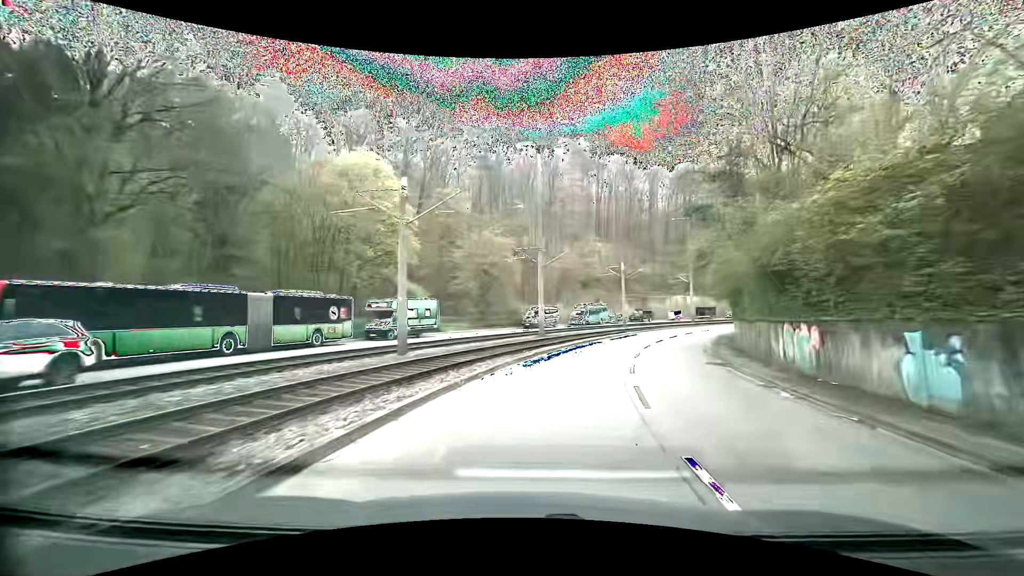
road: secondary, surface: asphalt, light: Day
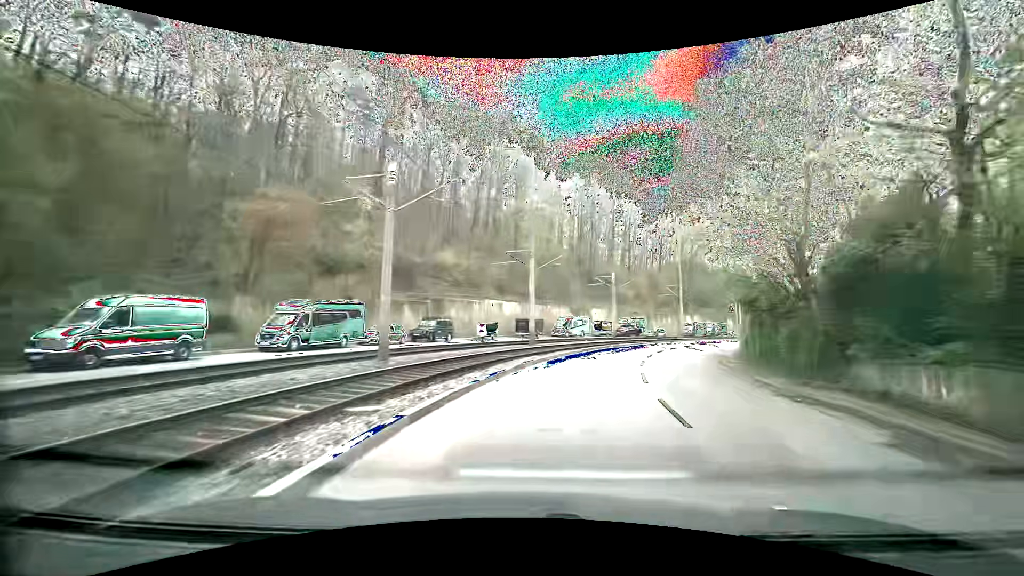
(+7.7, +37.1) m; +25°
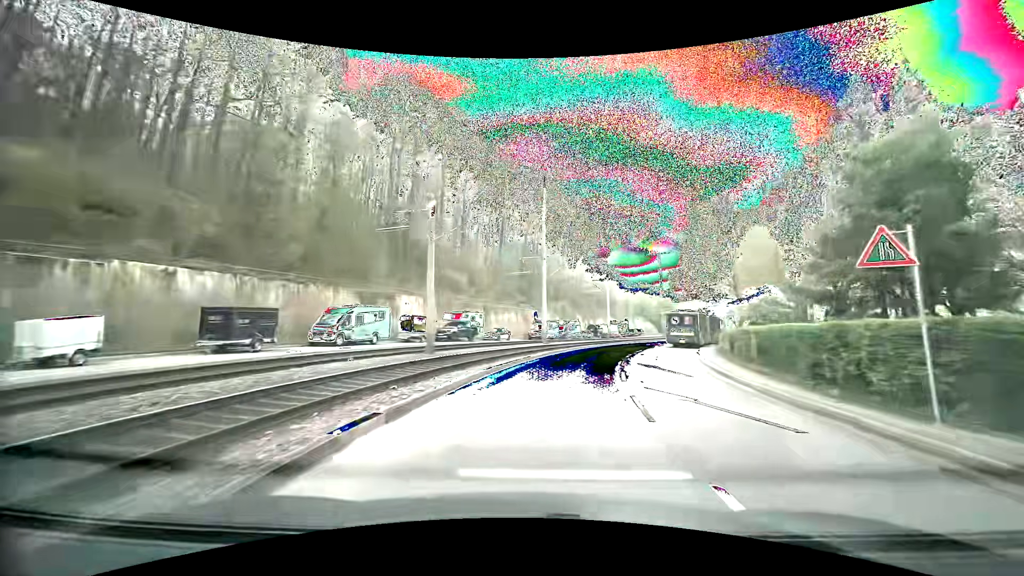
(+5.0, +29.7) m; +19°
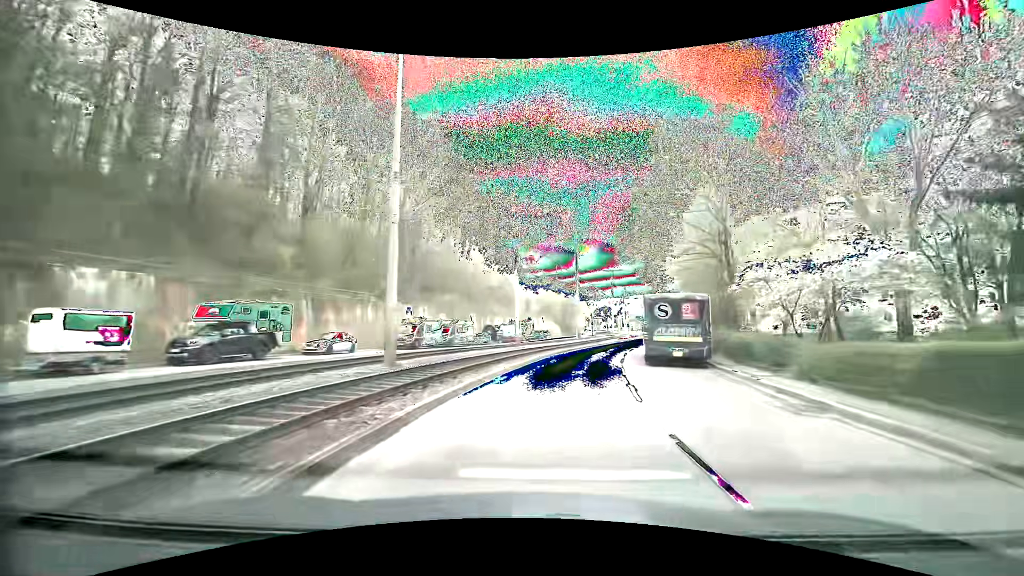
(+2.1, +22.2) m; +12°
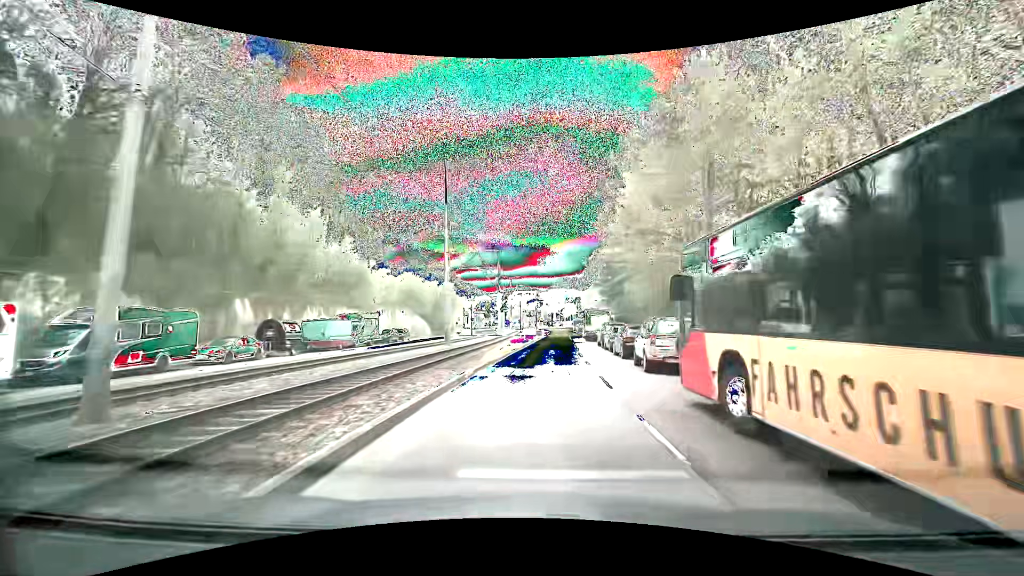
(+3.6, +28.8) m; +14°
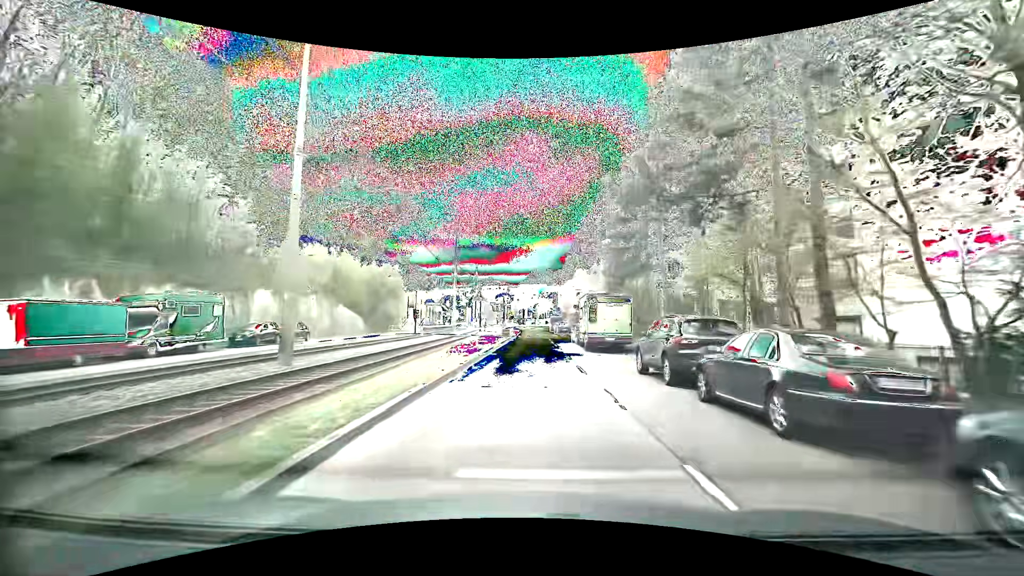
(+0.7, +21.0) m; +4°
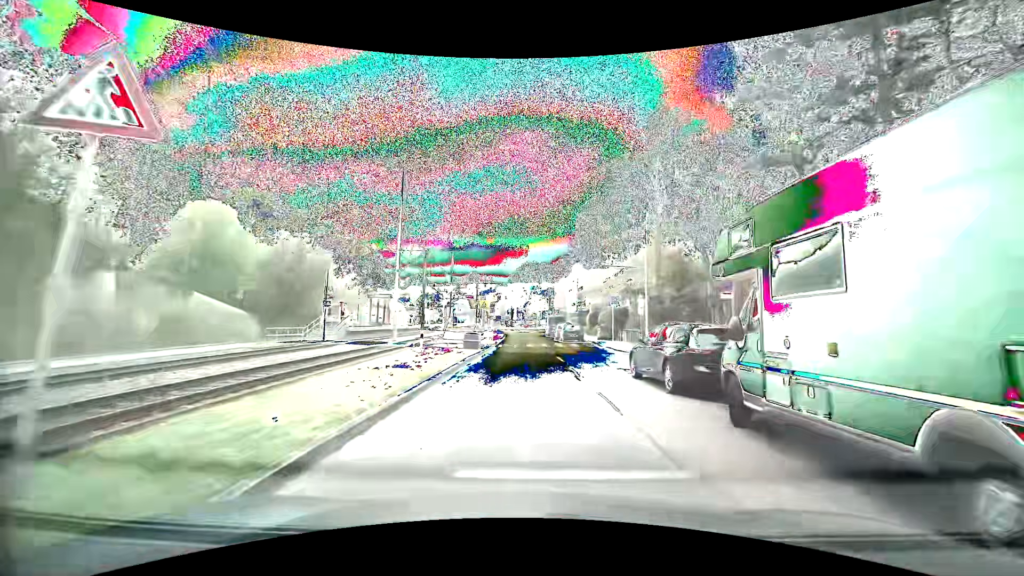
(+0.1, +23.9) m; +1°
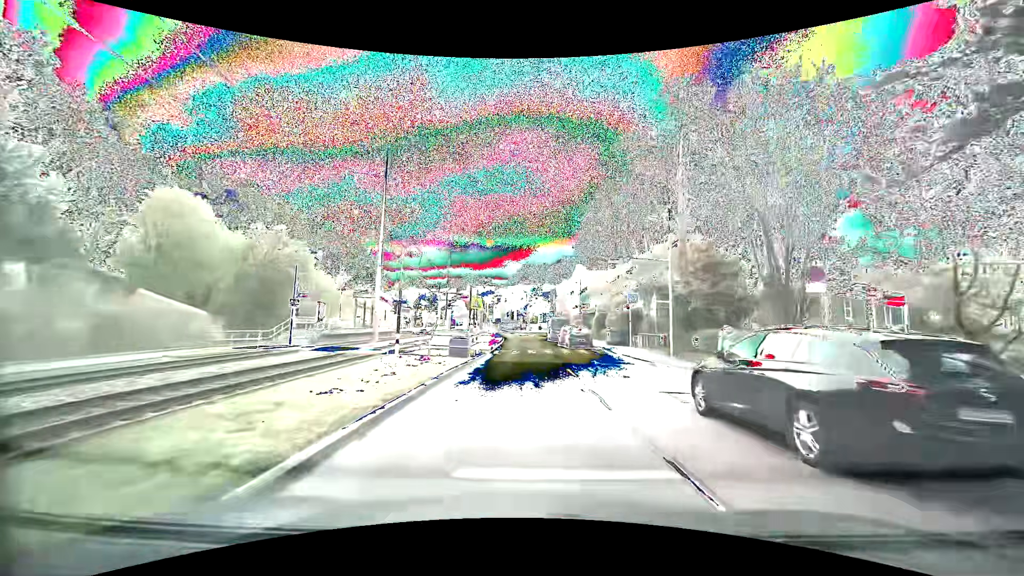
(-0.1, +5.0) m; -2°
(0, +10) (0, +20) (0, +30) (+1, +40) (+1, +50) (+1, +60) (0, +70) (0, +80) (-1, +90) (-3, +100) m
